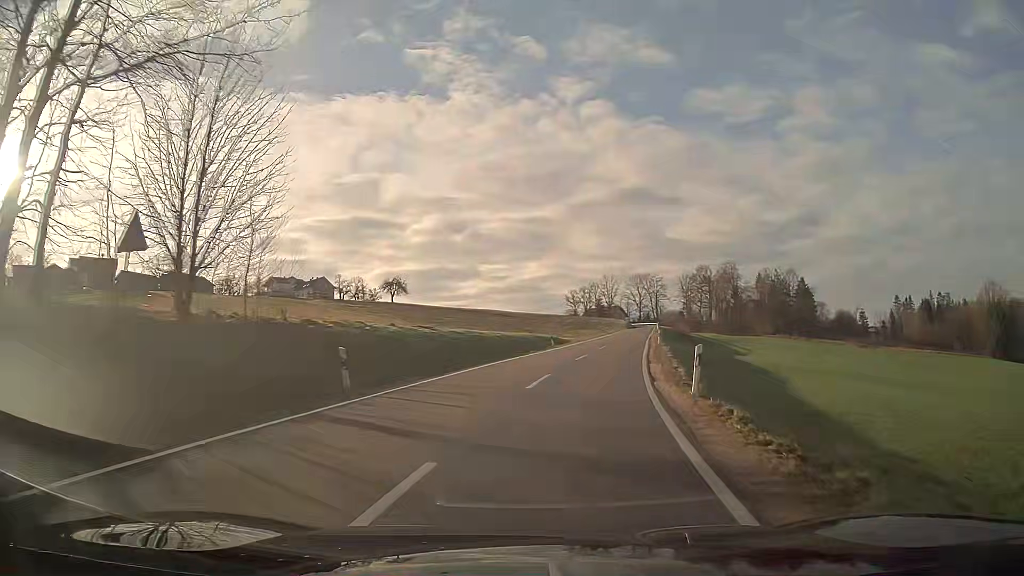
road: tertiary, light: Day
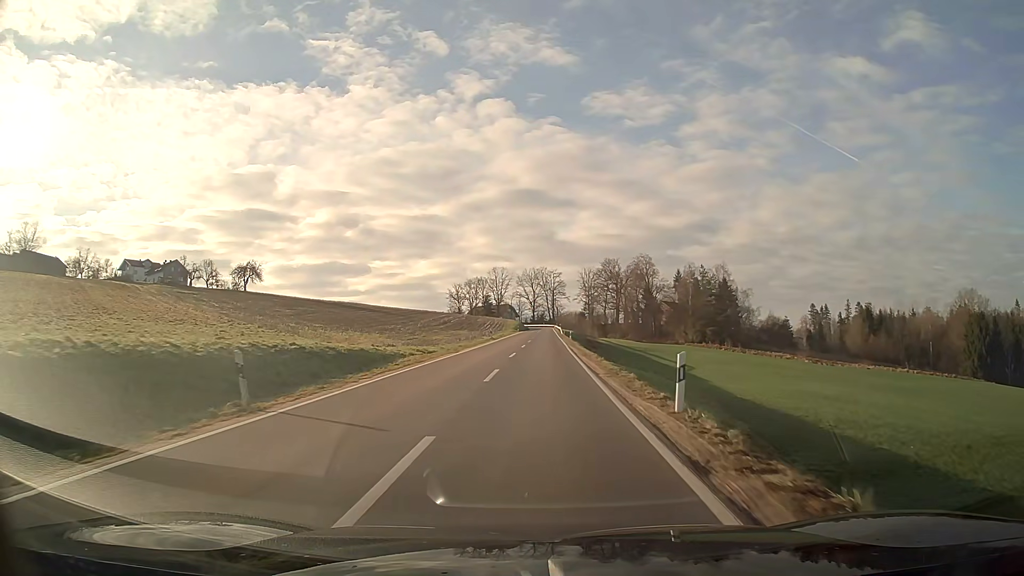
(+3.3, +34.3) m; +8°
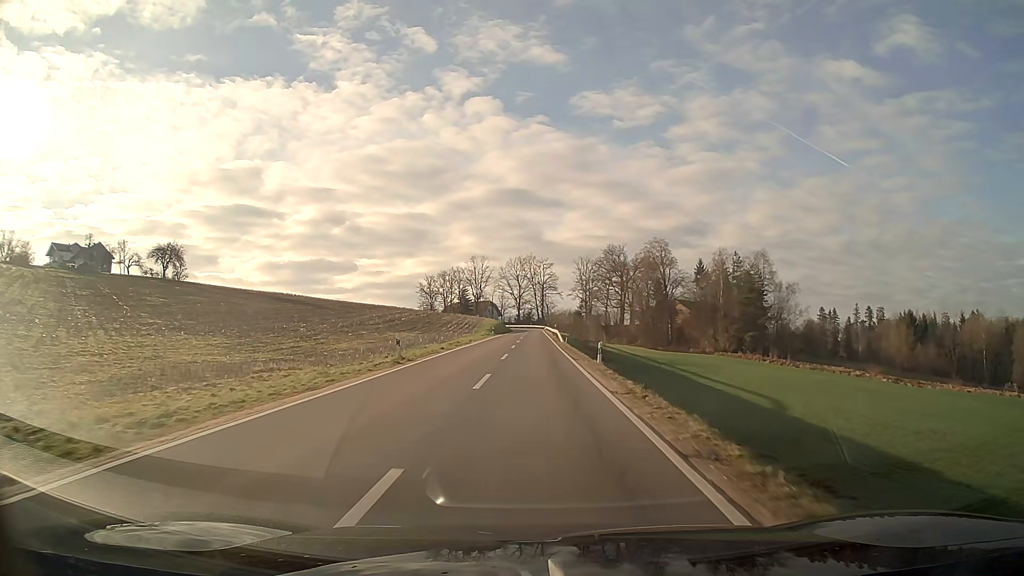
(+0.5, +38.1) m; +1°
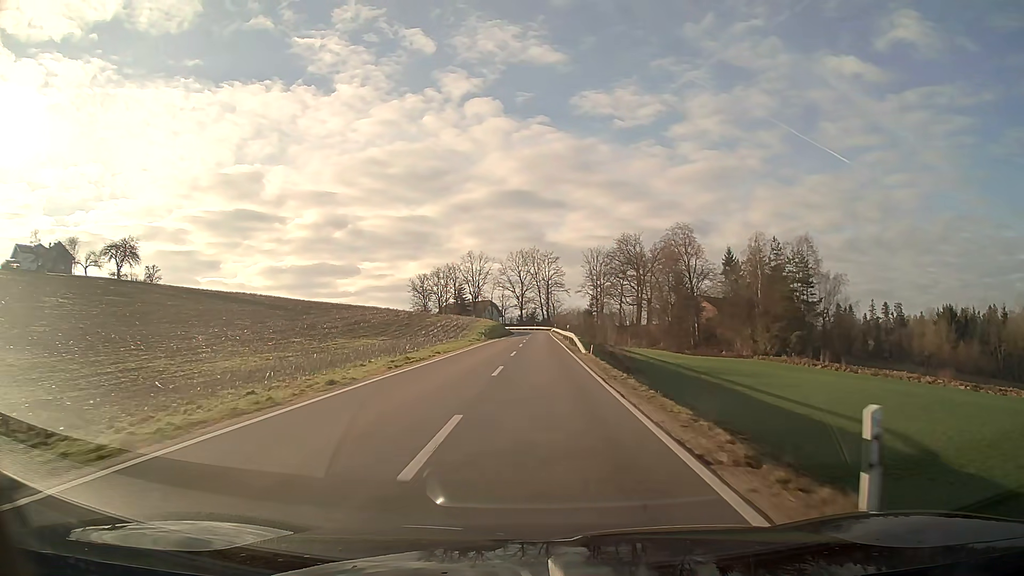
(-0.1, +20.2) m; 0°
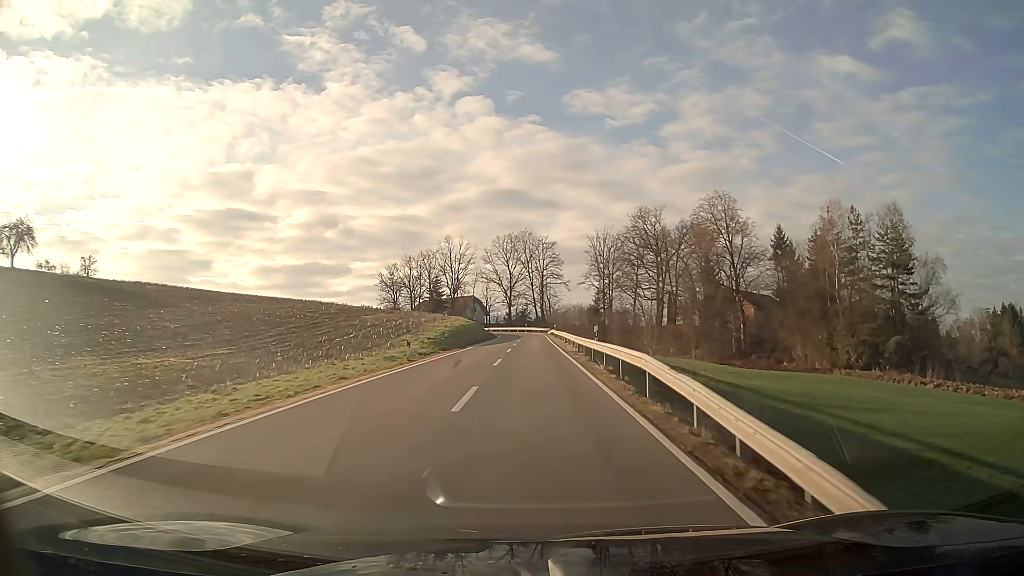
(+0.2, +31.5) m; +1°
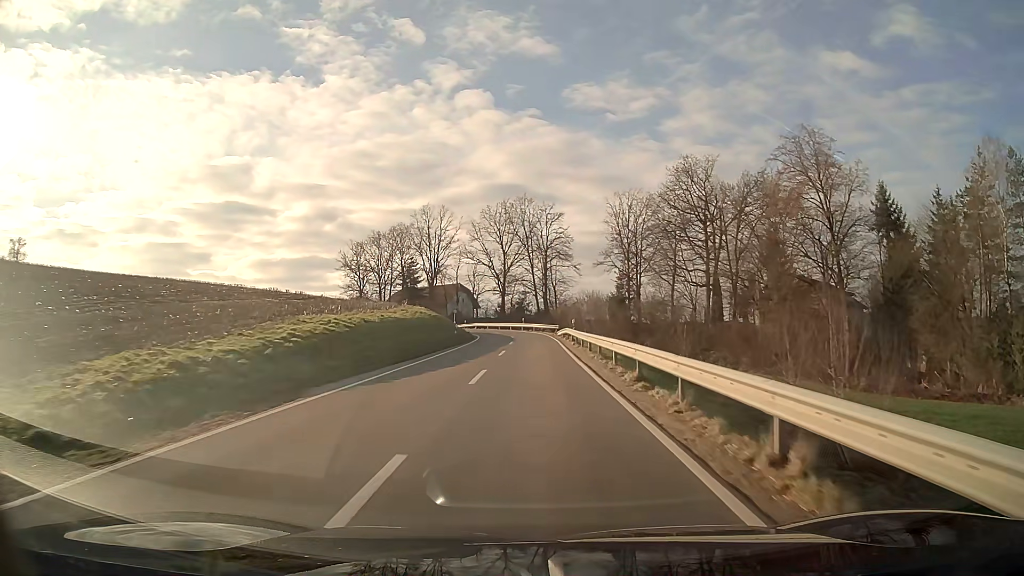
(0.0, +31.6) m; 0°
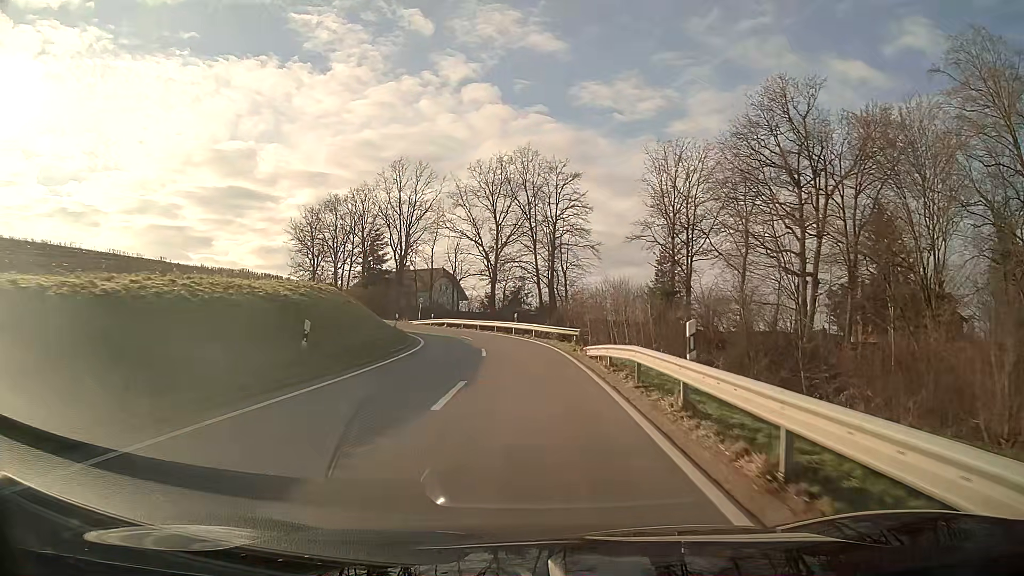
(0.0, +28.3) m; 0°
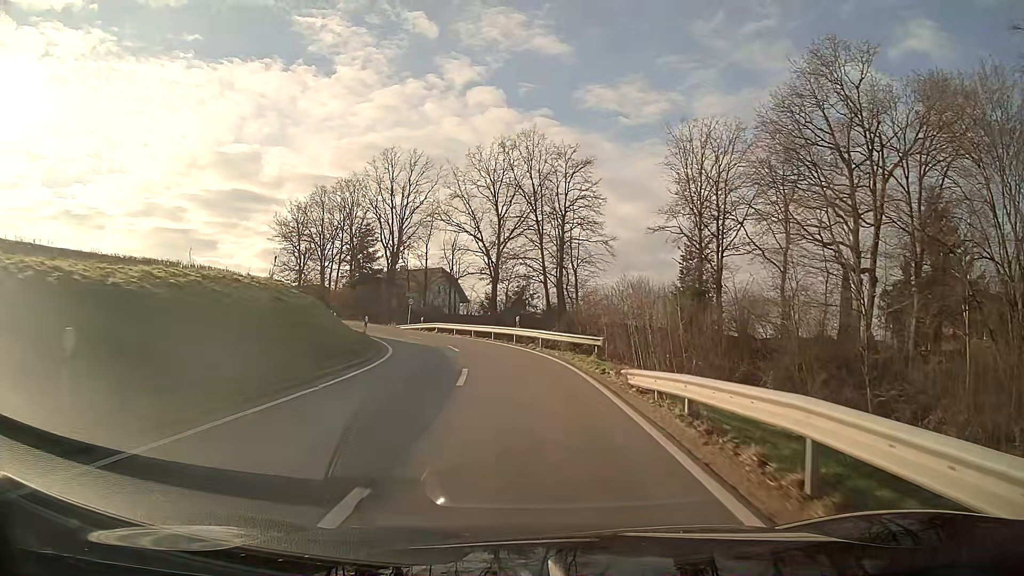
(0.0, +8.4) m; -1°
